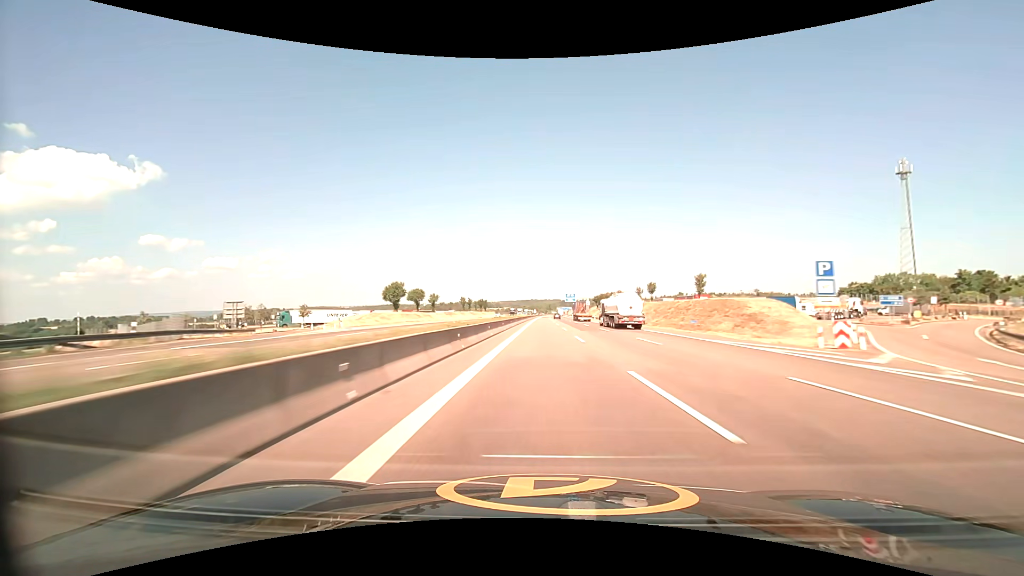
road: motorway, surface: asphalt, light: Day
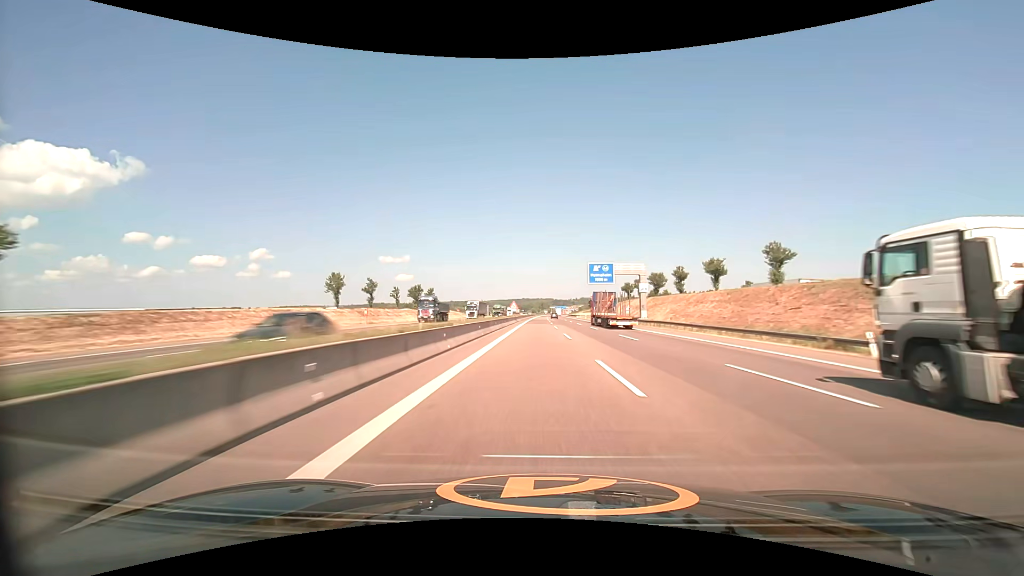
(+0.5, +105.1) m; +1°
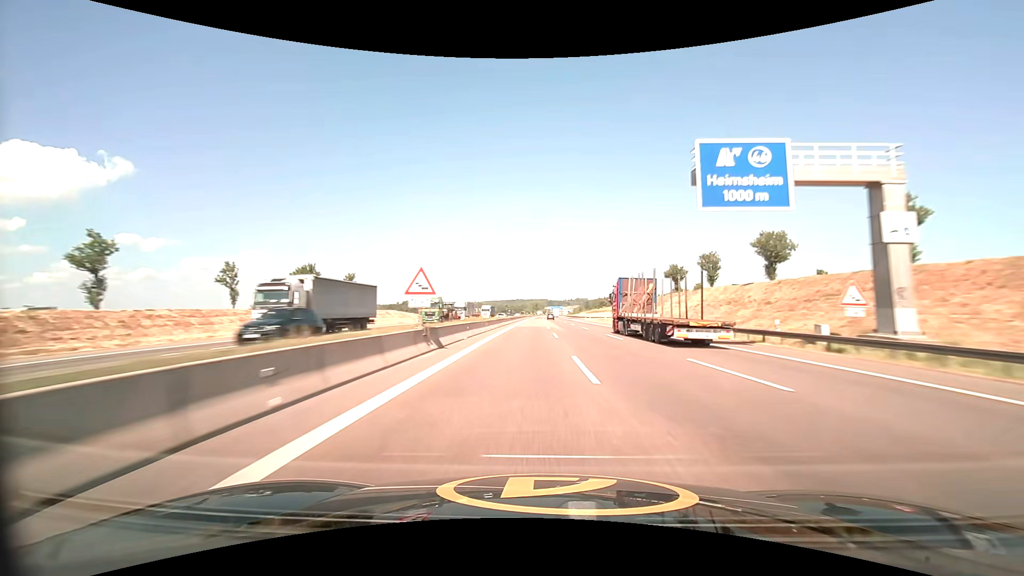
(+0.2, +52.5) m; +1°
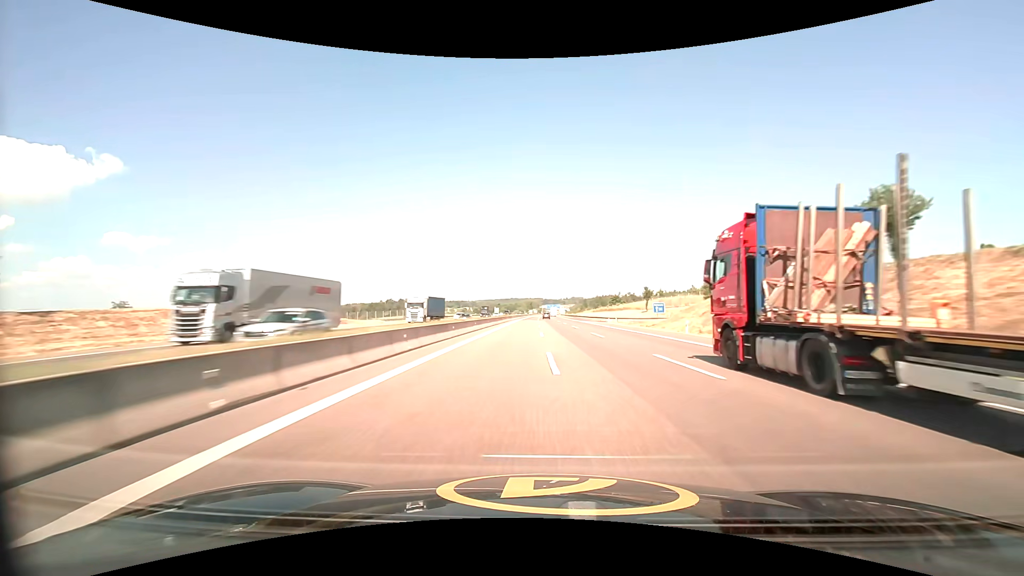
(+0.2, +52.5) m; +1°
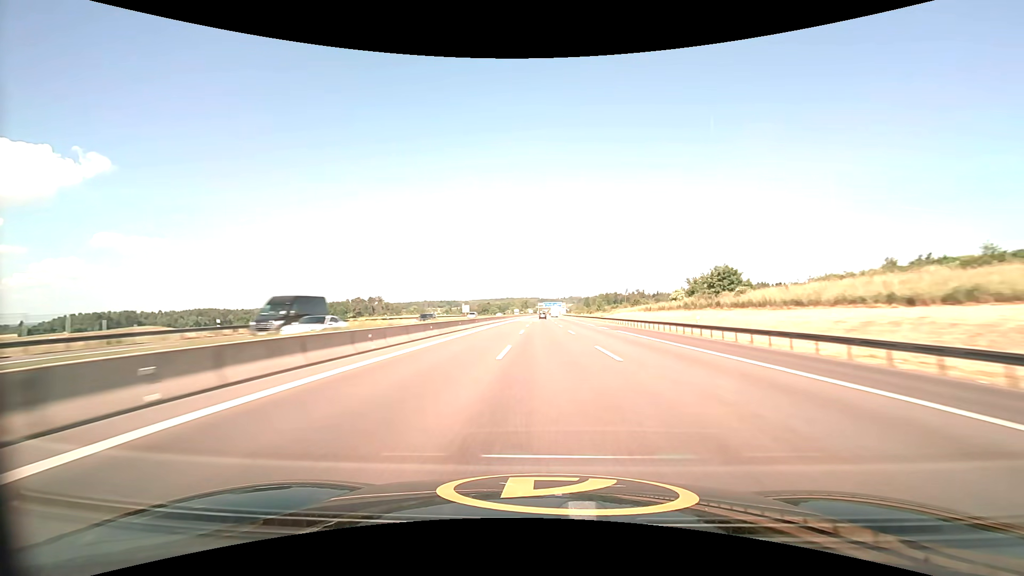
(+0.6, +104.0) m; 0°
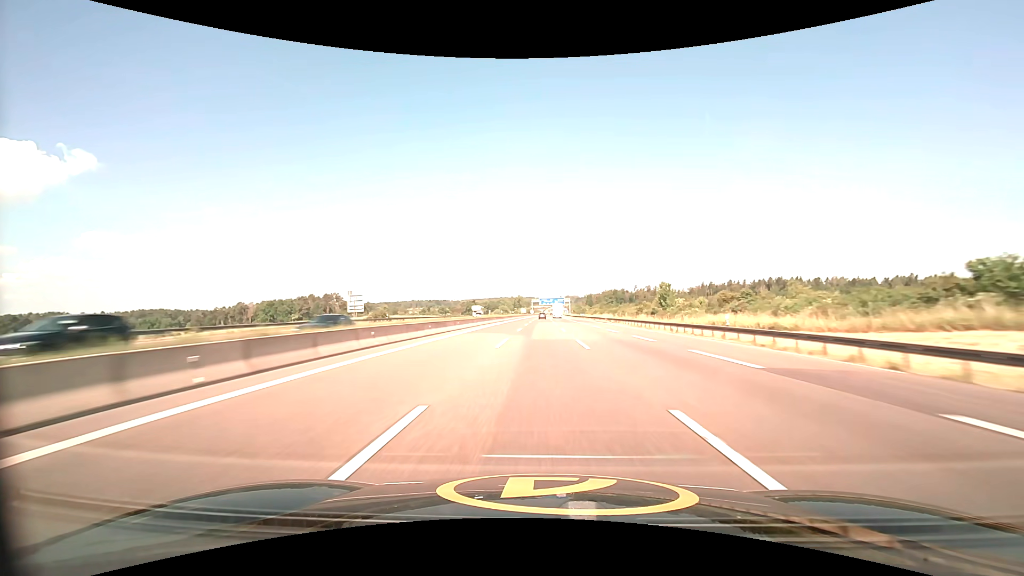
(+0.2, +103.0) m; 0°
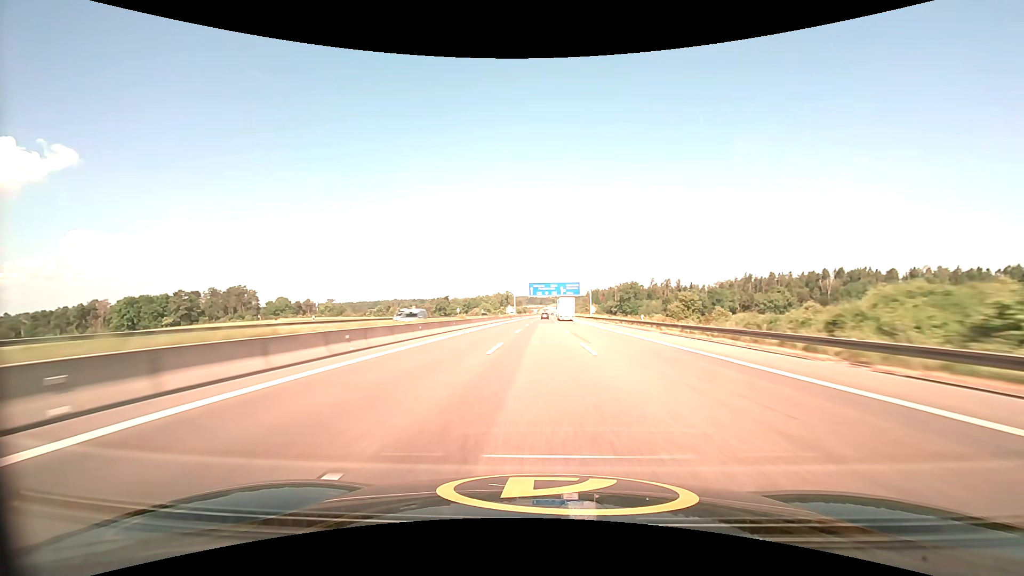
(+0.6, +128.6) m; +1°
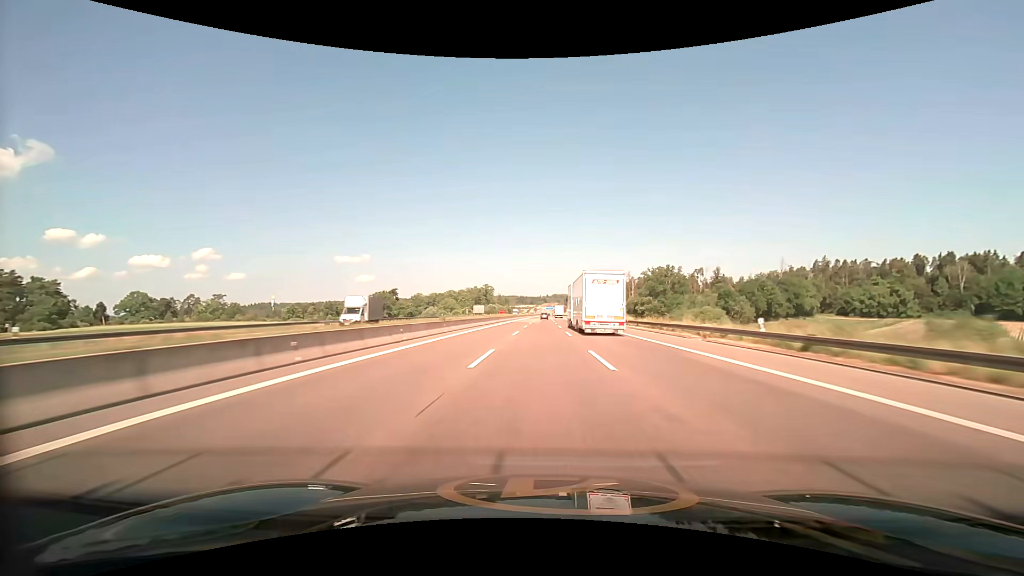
(+1.4, +129.7) m; +1°
(0, +10) (0, +20) (0, +30) (0, +40) (0, +50) (0, +60) (0, +70) (0, +80) (0, +90) (0, +100) m
